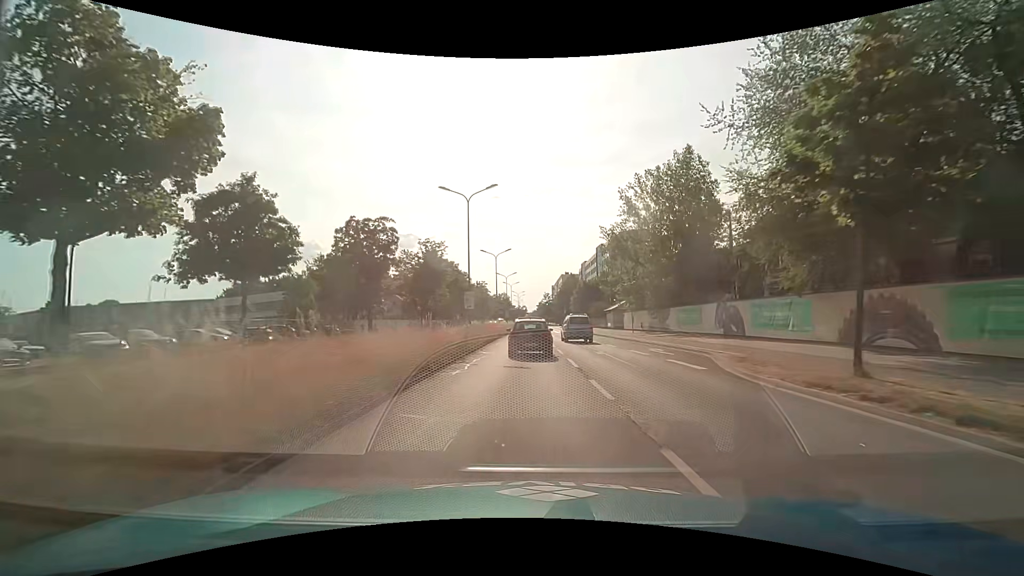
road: primary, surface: asphalt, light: Day
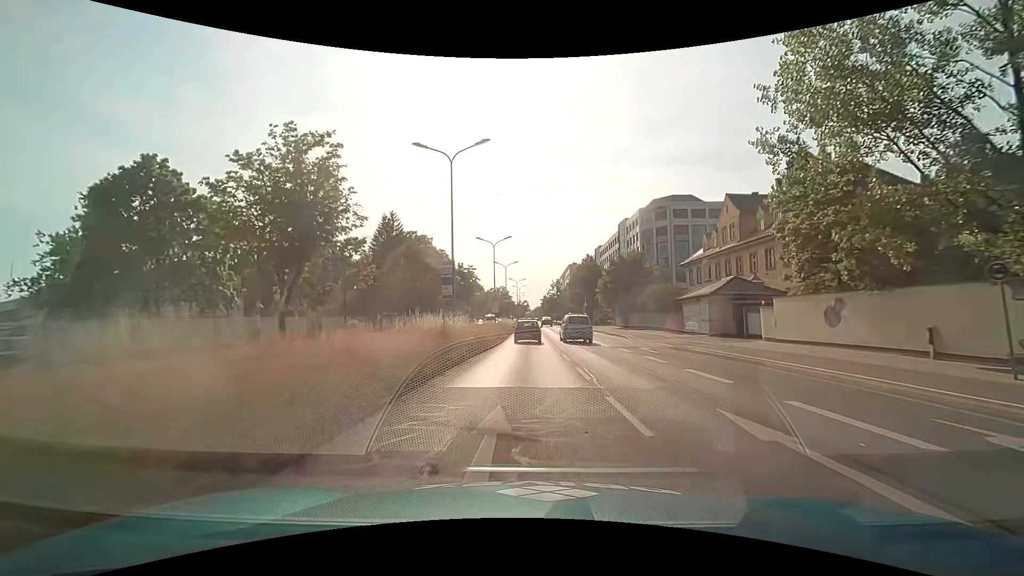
(-0.1, +38.2) m; 0°
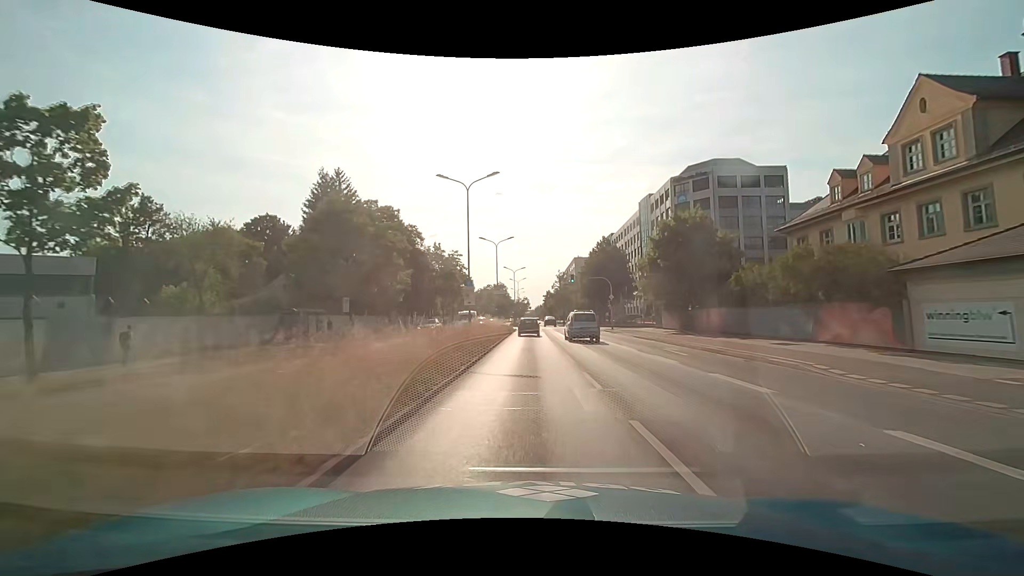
(0.0, +24.4) m; 0°
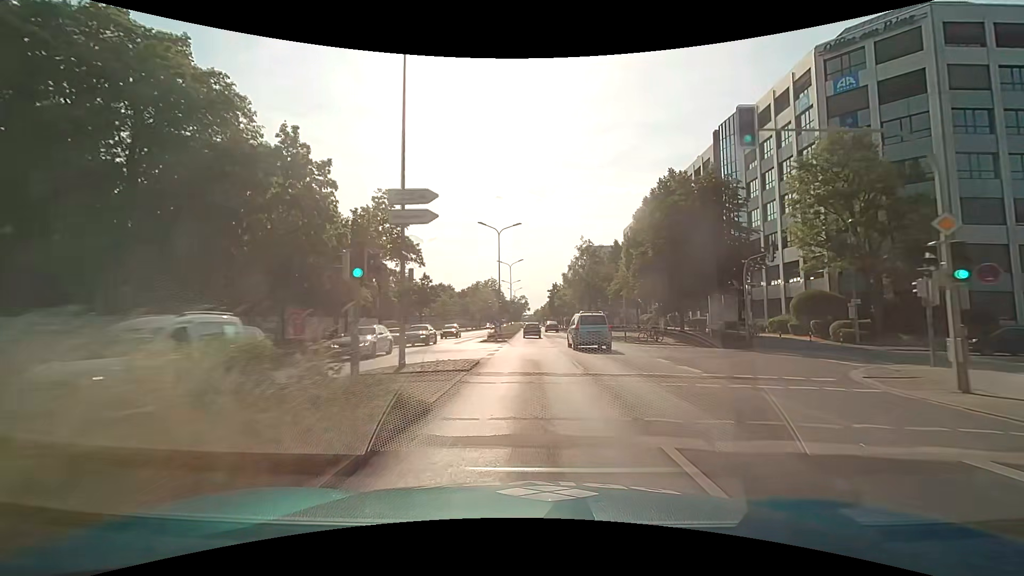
(-0.3, +44.0) m; 0°
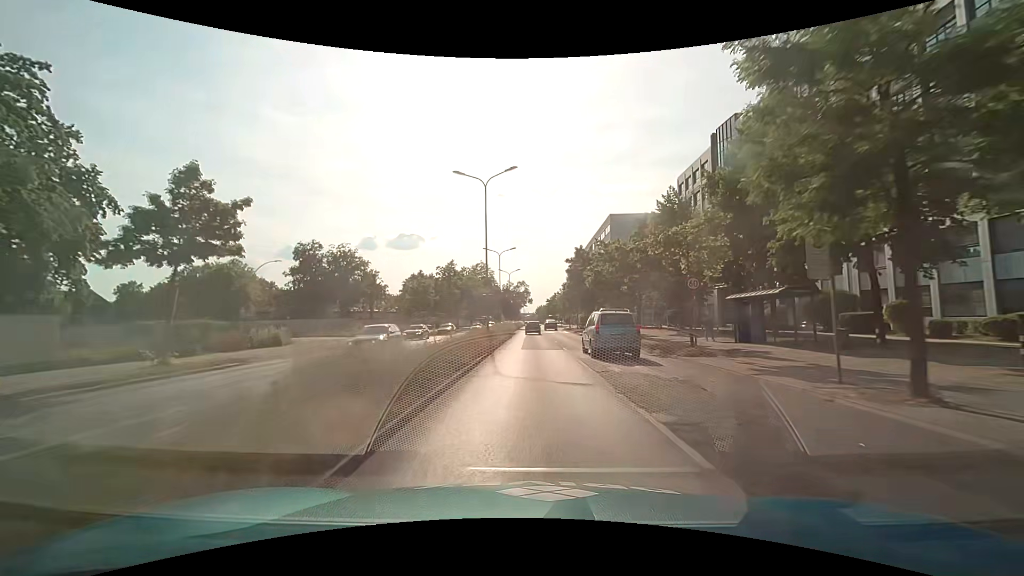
(0.0, +45.6) m; 0°
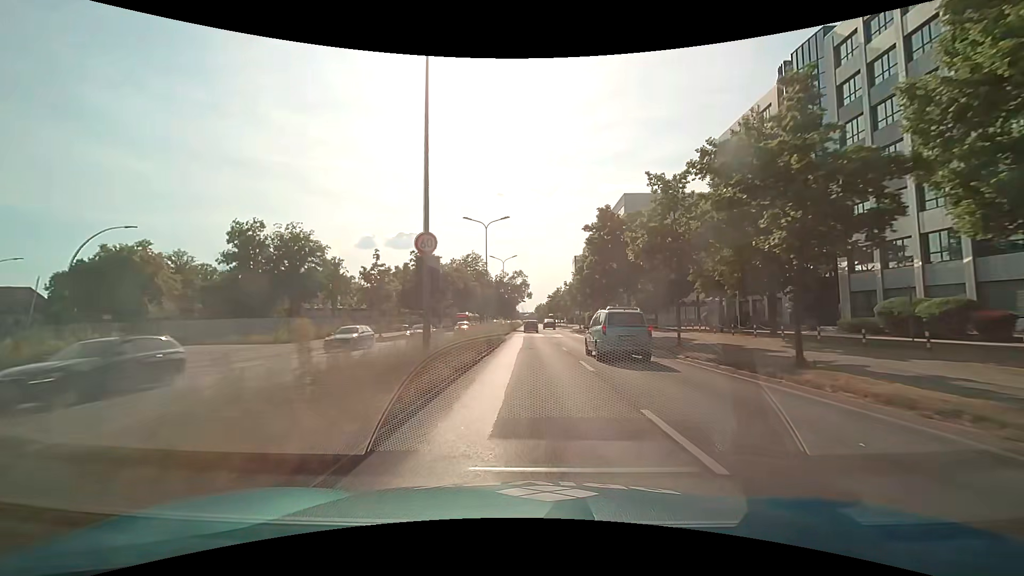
(0.0, +18.3) m; 0°
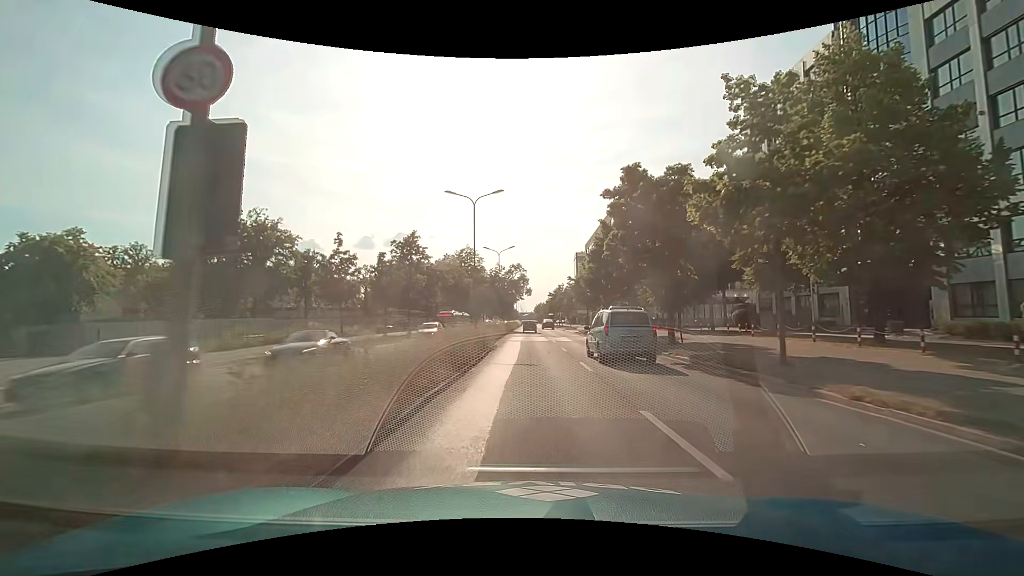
(0.0, +9.1) m; 0°
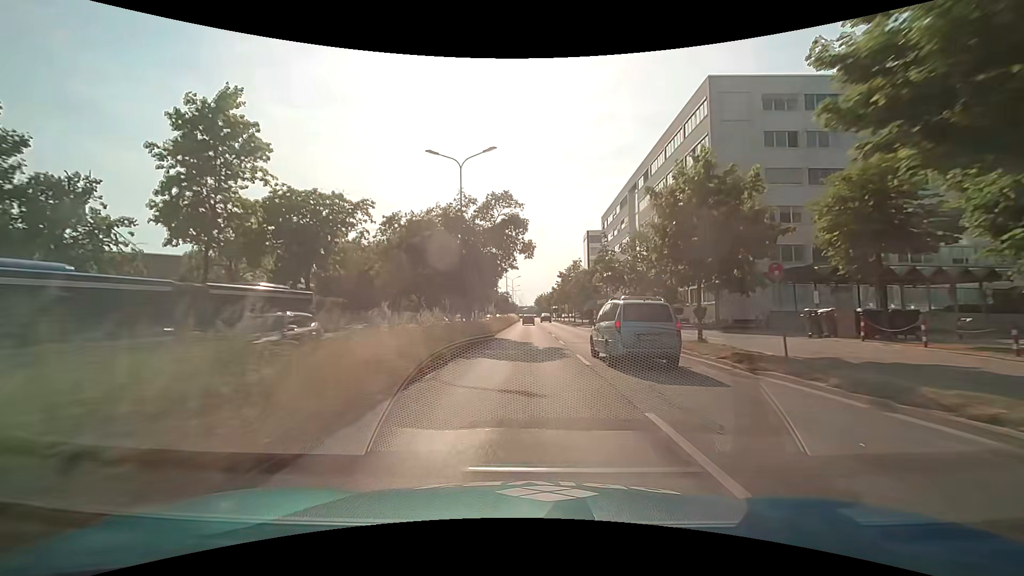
(0.0, +36.4) m; 0°
(0, +10) (0, +20) (0, +30) (0, +40) (0, +50) (0, +60) (0, +70) (0, +80) (0, +90) (0, +100) m
